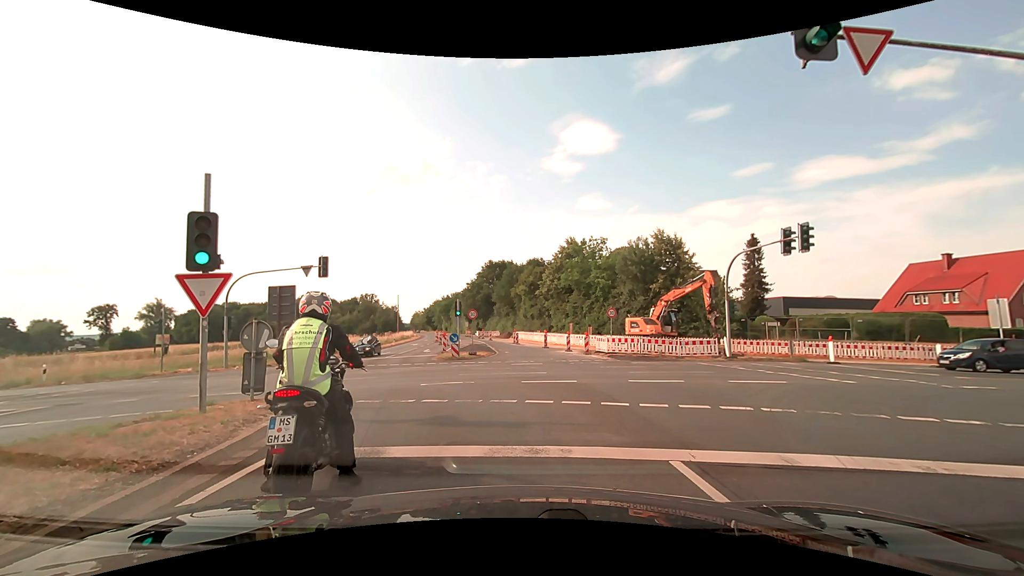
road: secondary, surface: asphalt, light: Day
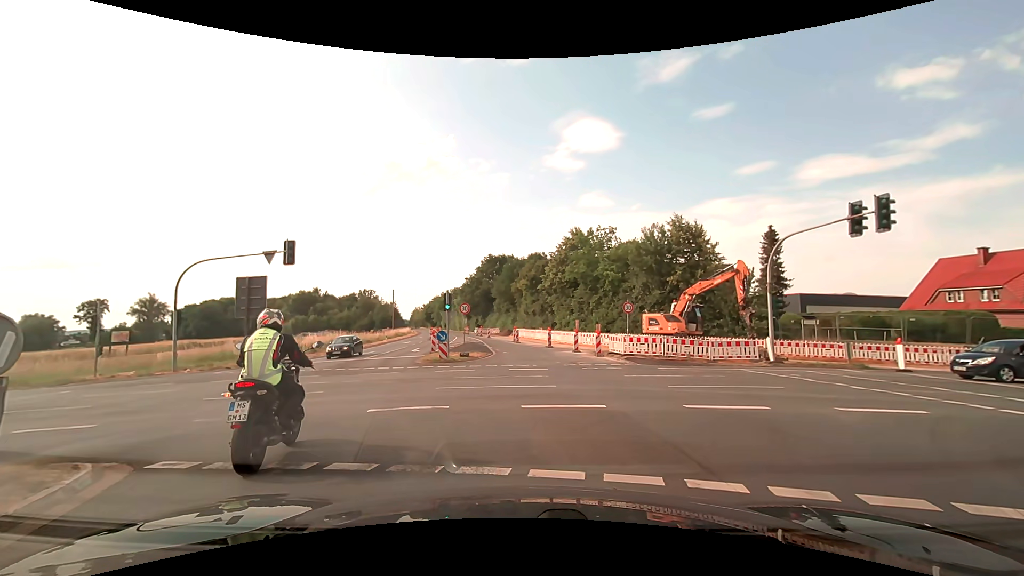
(0.0, +5.2) m; -1°
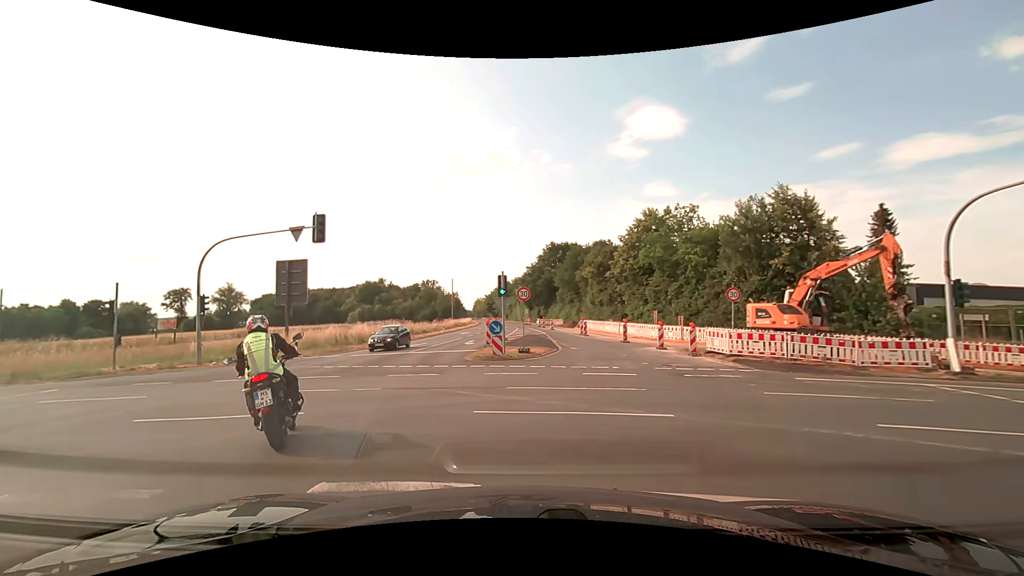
(-0.2, +5.3) m; -7°
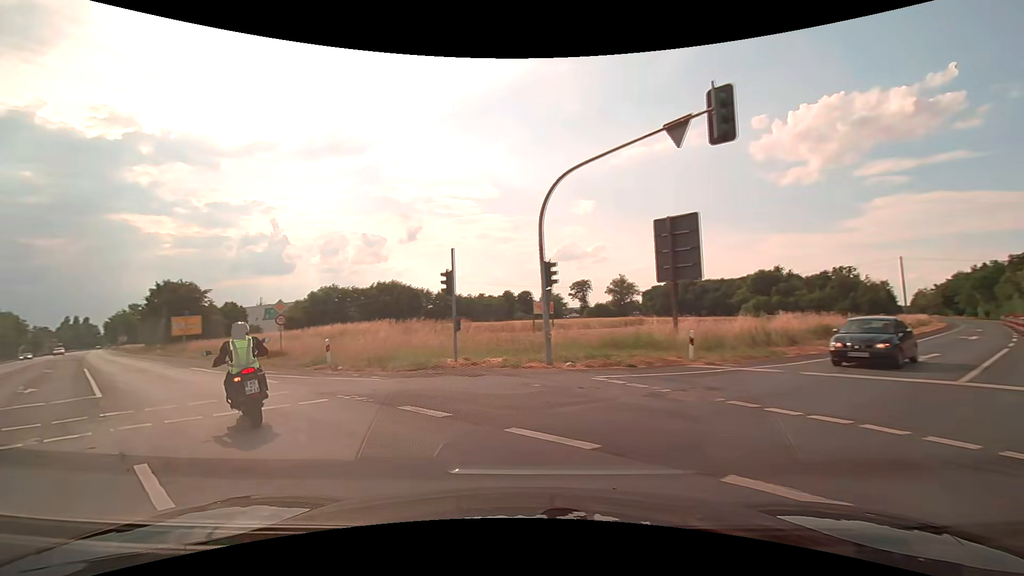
(-4.1, +12.2) m; -42°
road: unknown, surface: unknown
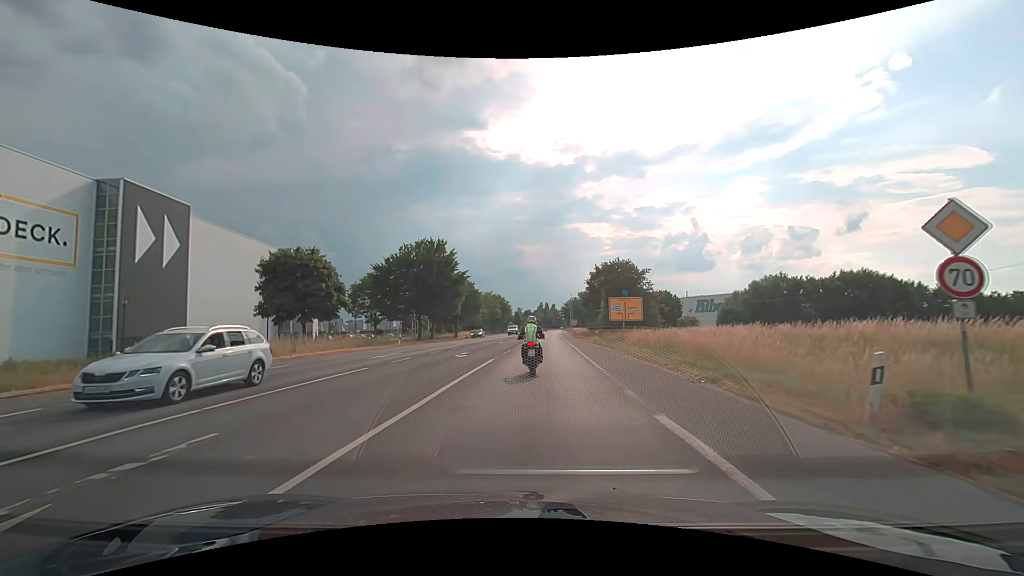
(-11.7, +19.0) m; -46°
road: secondary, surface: asphalt
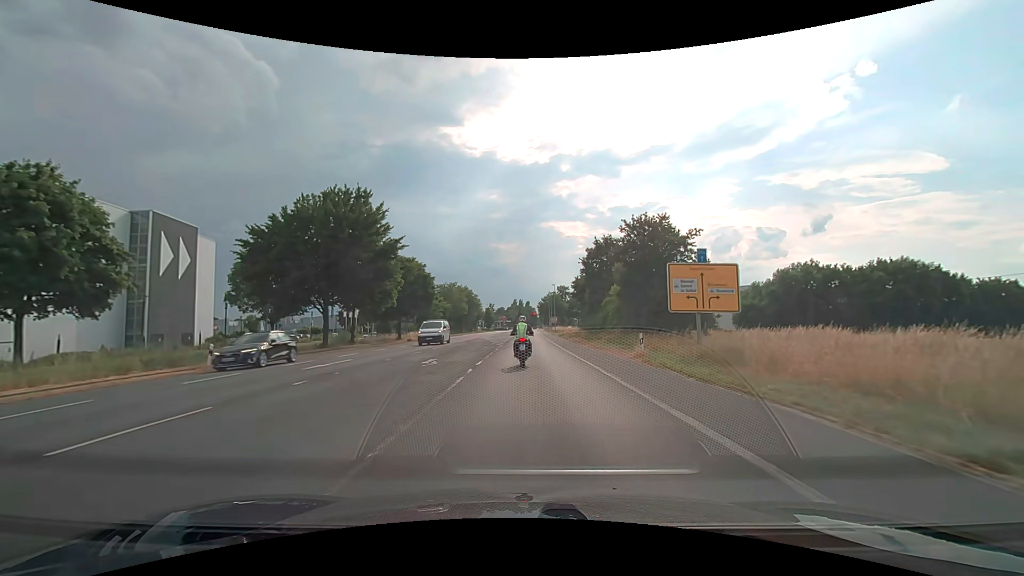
(+0.6, +25.7) m; +3°
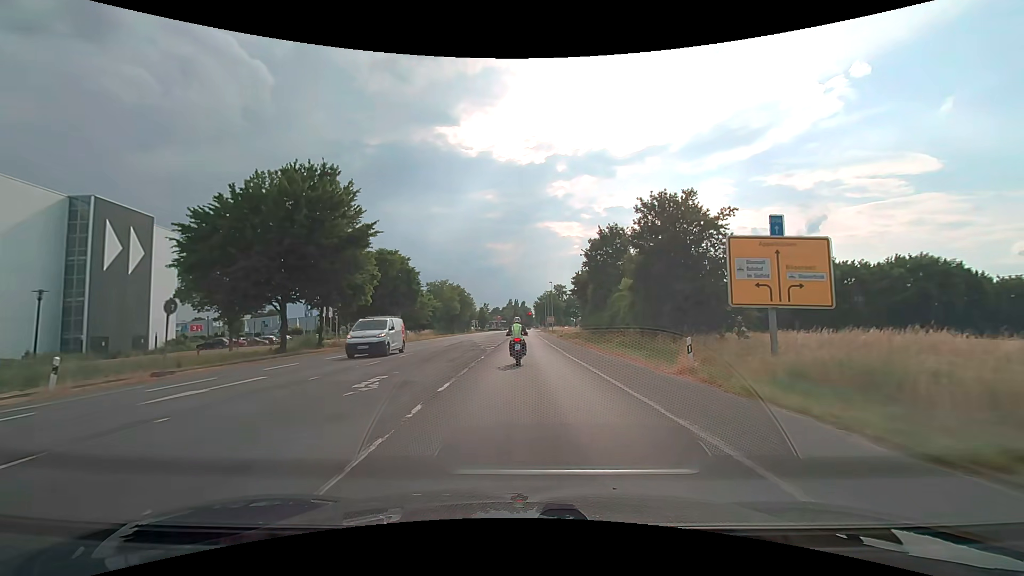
(0.0, +6.9) m; +1°
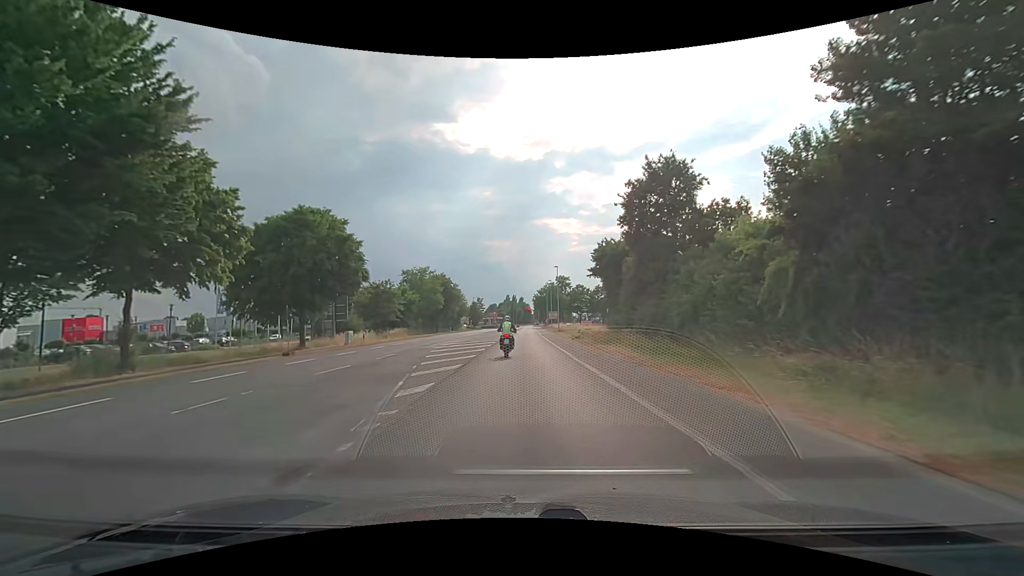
(0.0, +21.4) m; 0°
(0, +10) (0, +20) (0, +30) (0, +40) (0, +50) (0, +60) (0, +70) (-1, +80) (-2, +90) (-3, +100) m
